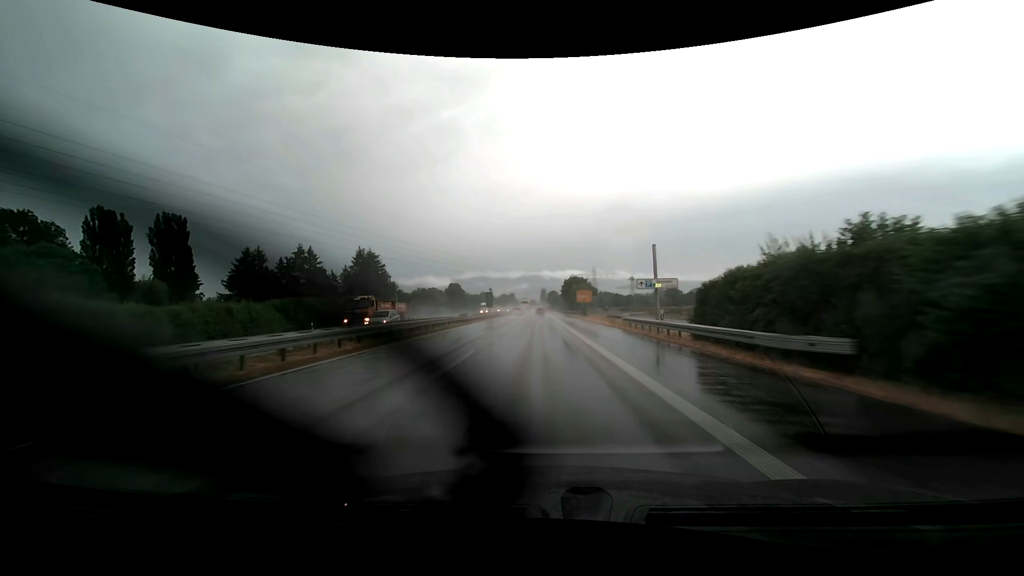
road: trunk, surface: asphalt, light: Day
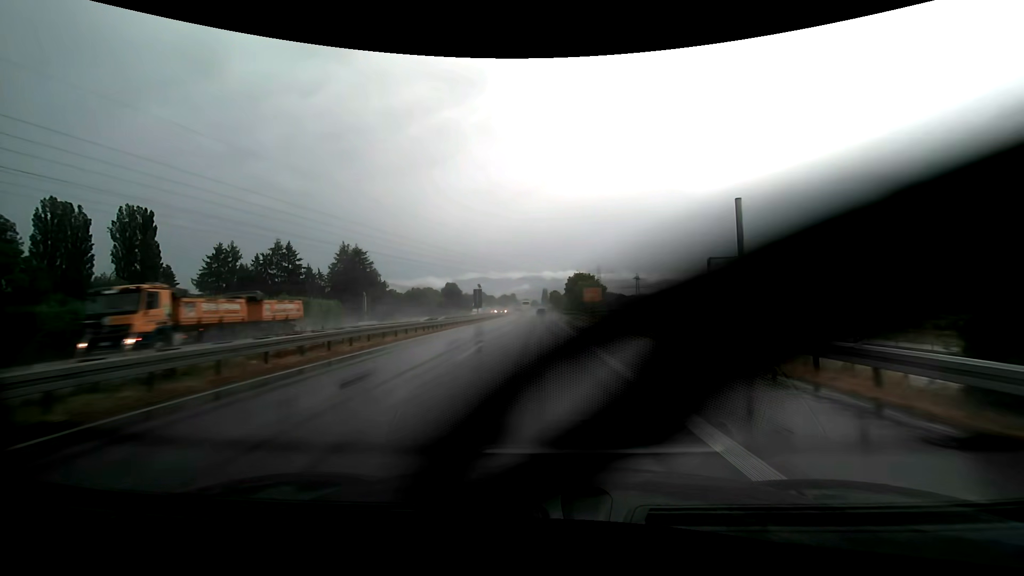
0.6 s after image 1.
(0.0, +14.7) m; 0°
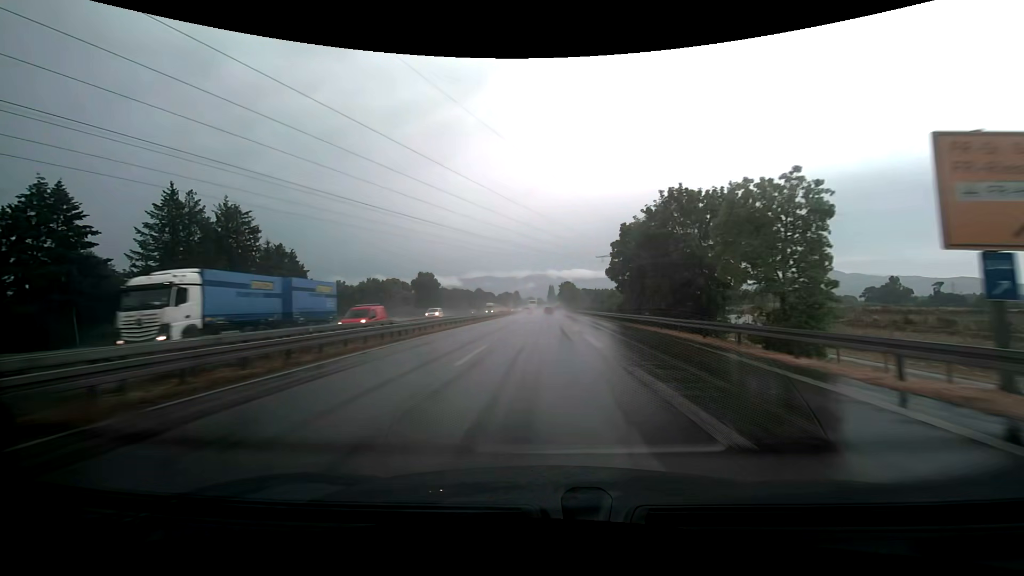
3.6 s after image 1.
(-0.7, +74.1) m; -1°
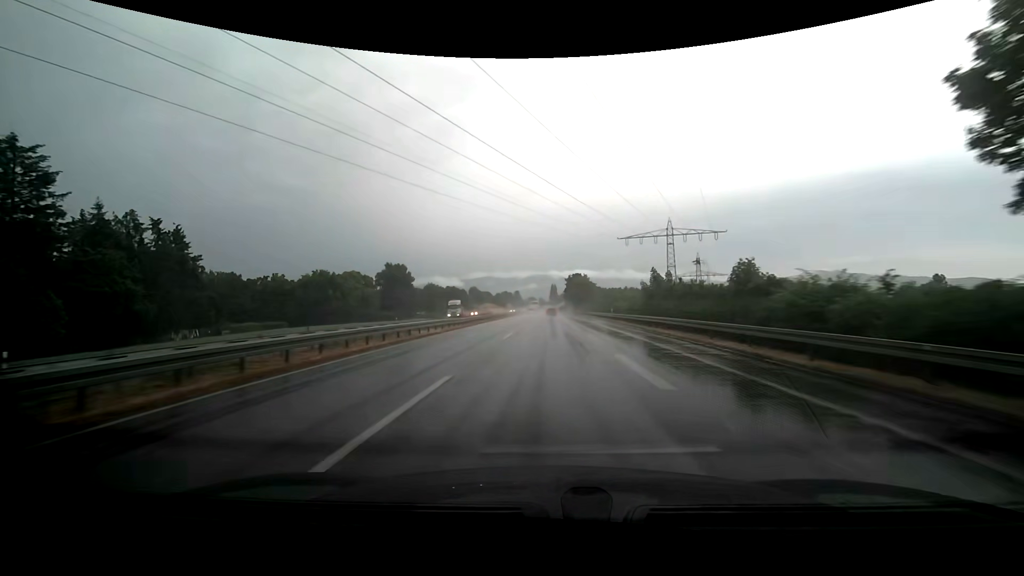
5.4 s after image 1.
(0.0, +44.6) m; 0°
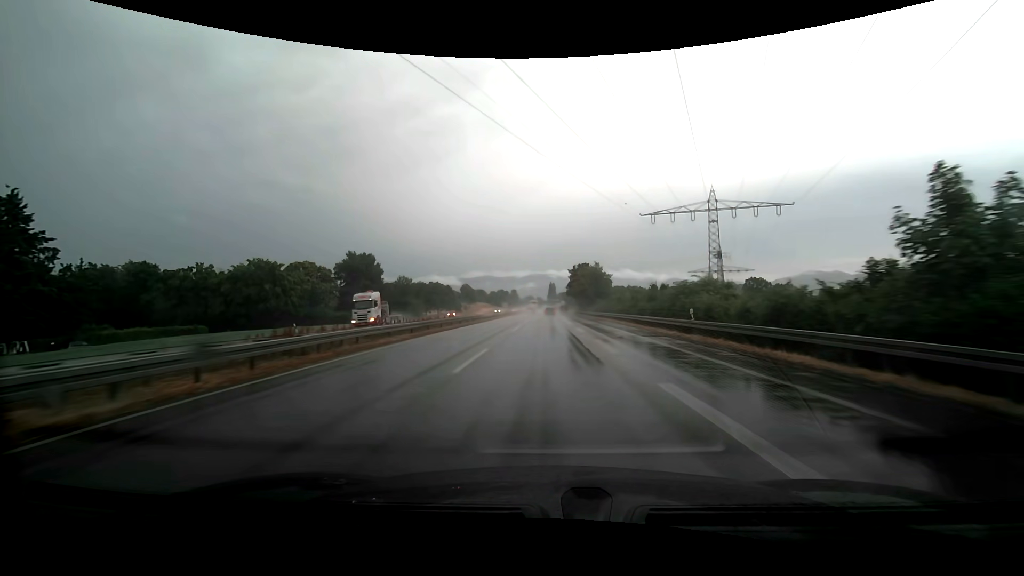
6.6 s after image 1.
(+0.1, +29.8) m; 0°
(0, +10) (0, +20) (0, +30) (0, +40) (0, +50) (0, +60) (0, +70) (0, +80) (0, +90) (0, +100) m
